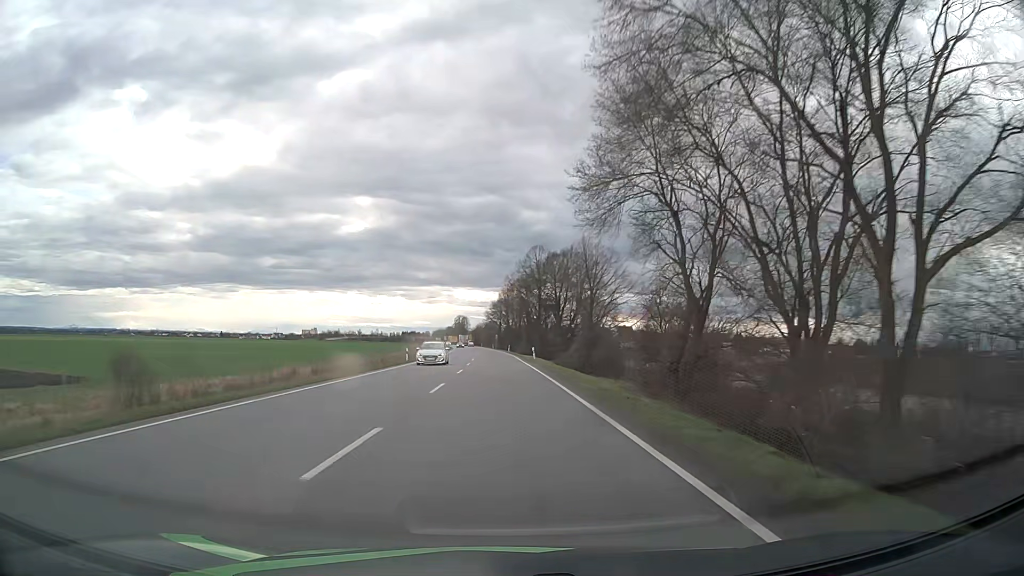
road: primary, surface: asphalt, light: Day
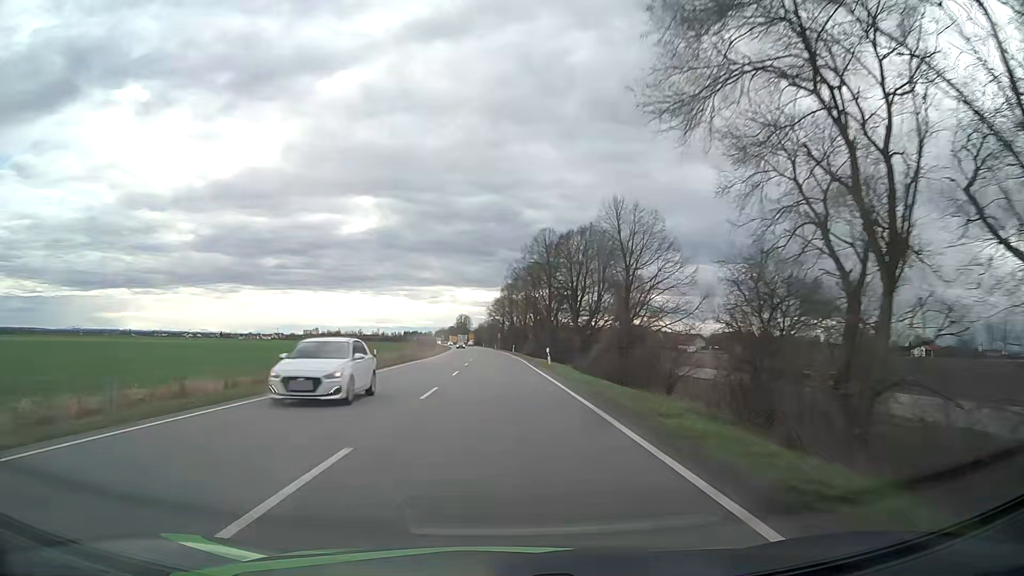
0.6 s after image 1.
(0.0, +14.1) m; 0°
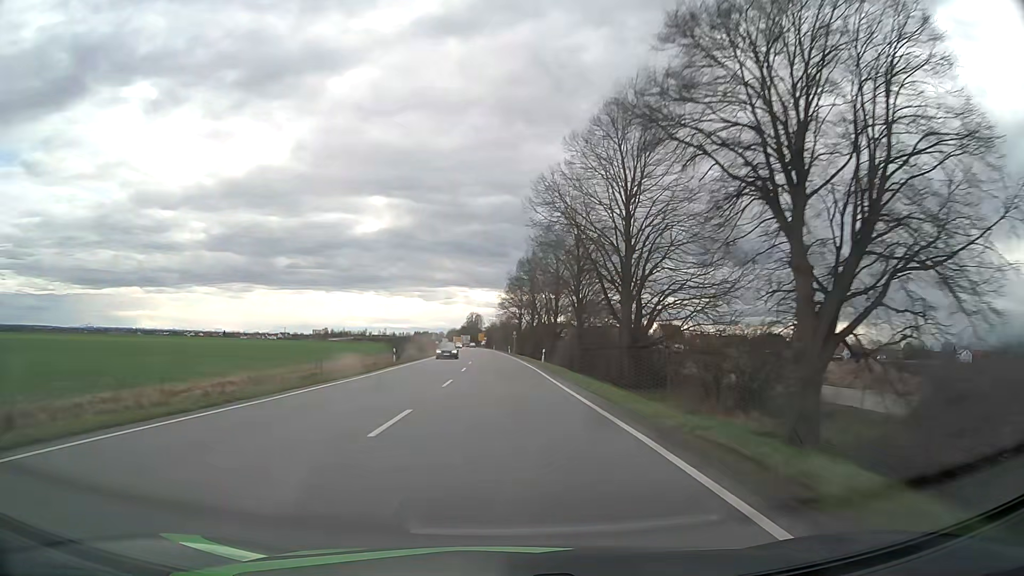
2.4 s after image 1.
(-0.7, +42.4) m; -2°
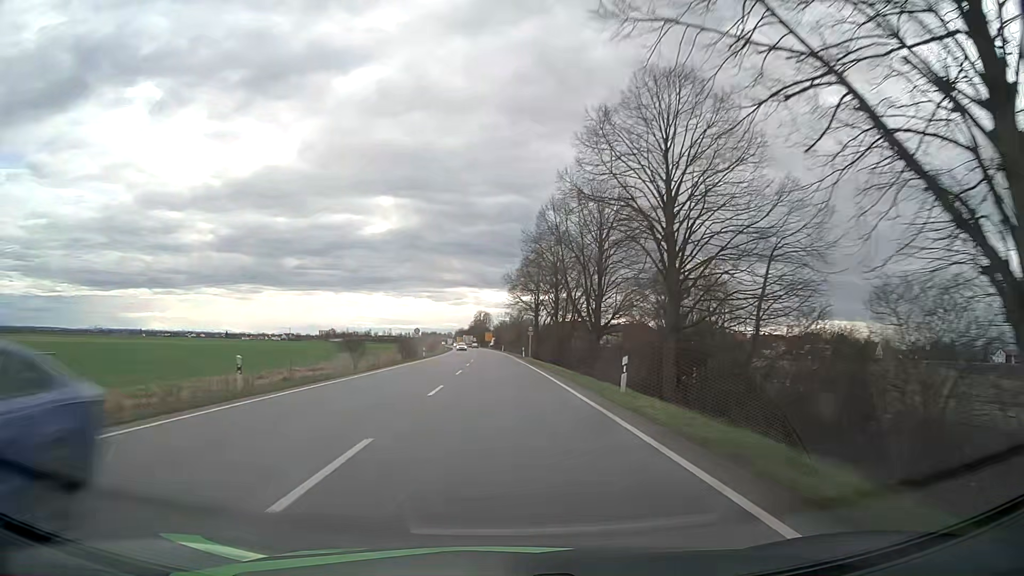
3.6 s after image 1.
(-0.1, +28.3) m; -1°
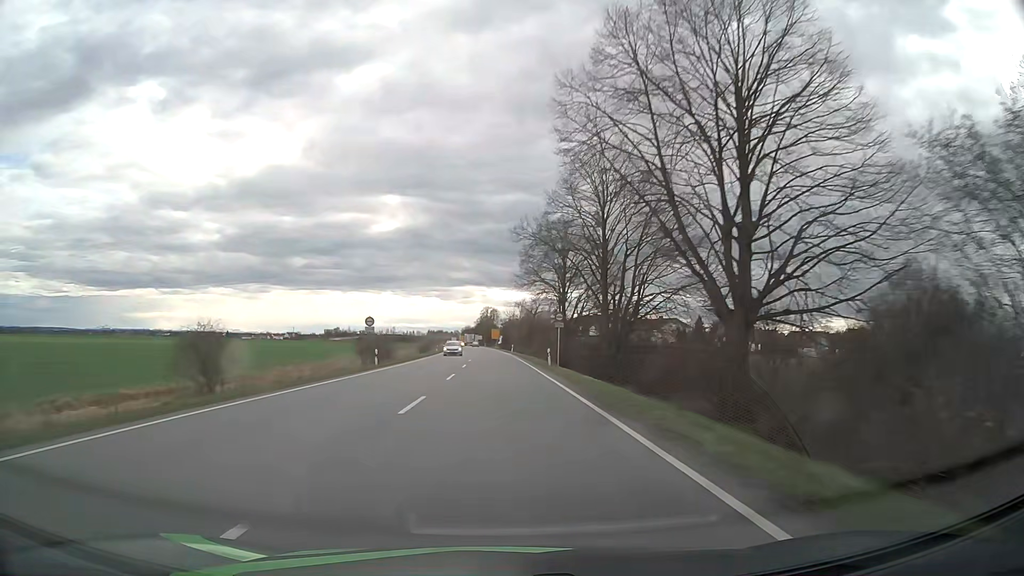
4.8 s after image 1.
(-0.2, +28.4) m; -1°
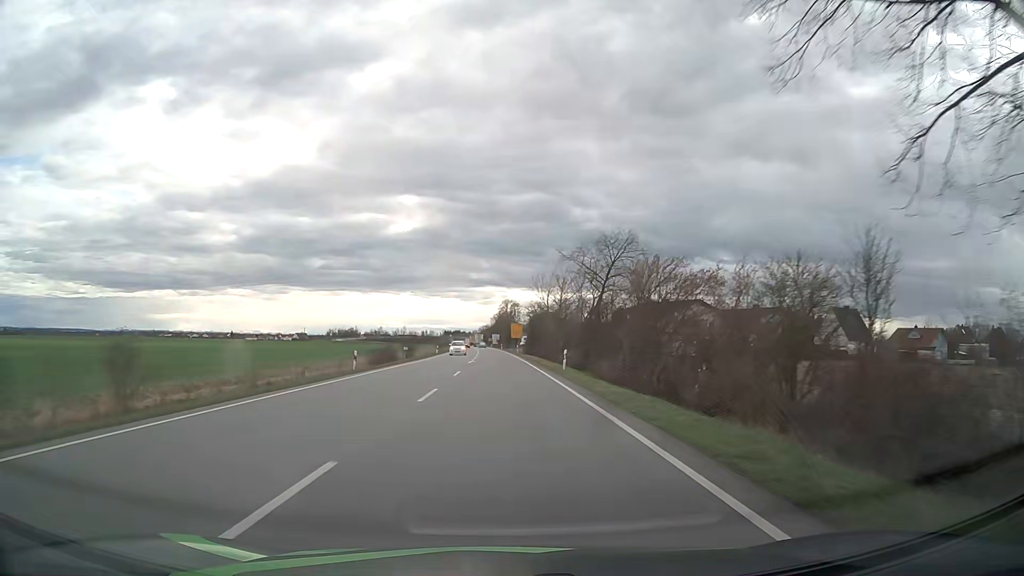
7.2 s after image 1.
(-0.7, +56.7) m; -2°
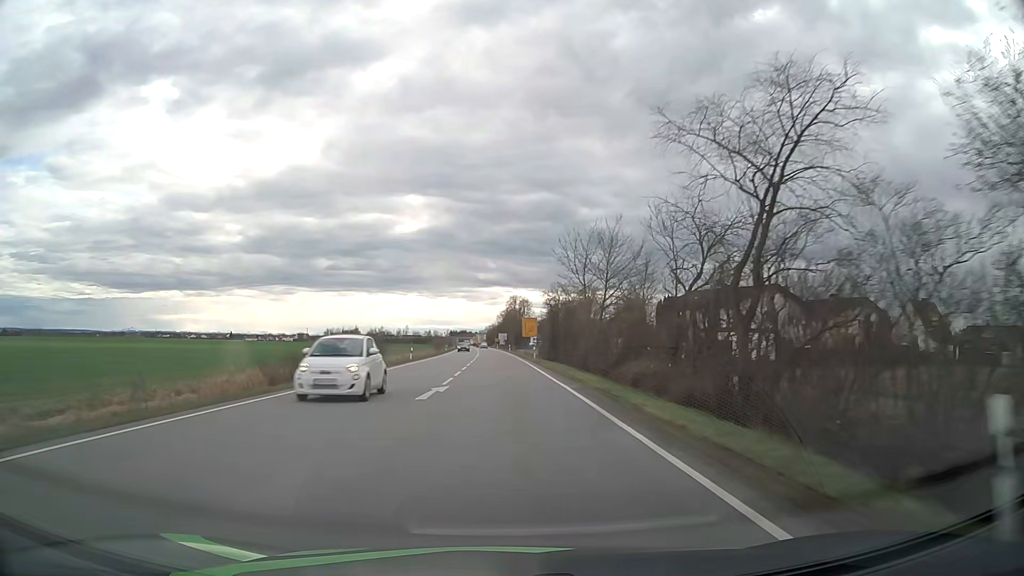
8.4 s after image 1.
(-0.2, +28.4) m; -1°
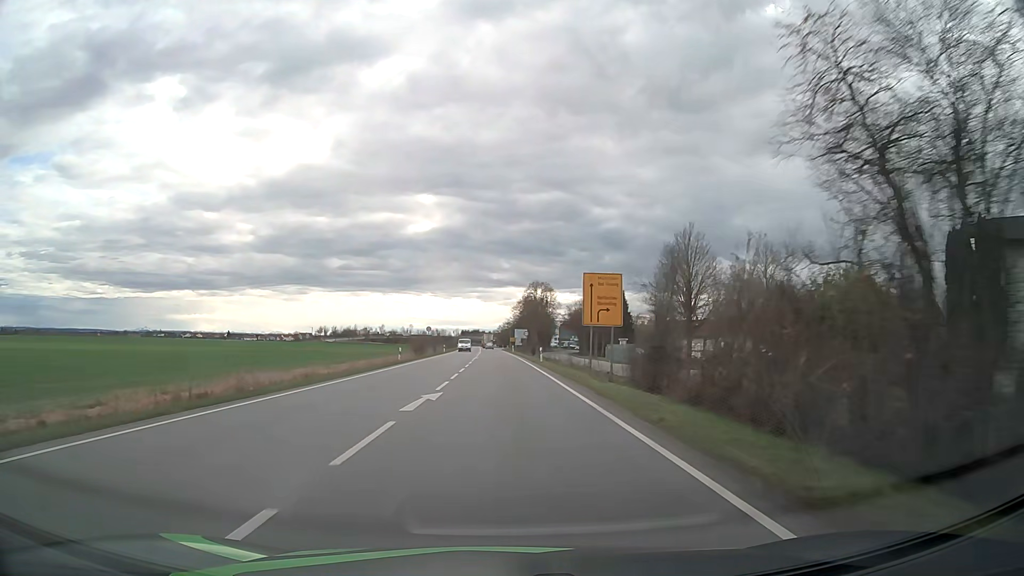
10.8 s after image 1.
(-0.7, +56.8) m; -1°
(0, +10) (0, +20) (0, +30) (0, +40) (-1, +50) (-1, +60) (-1, +70) (-1, +80) (-2, +90) (-2, +100) m
